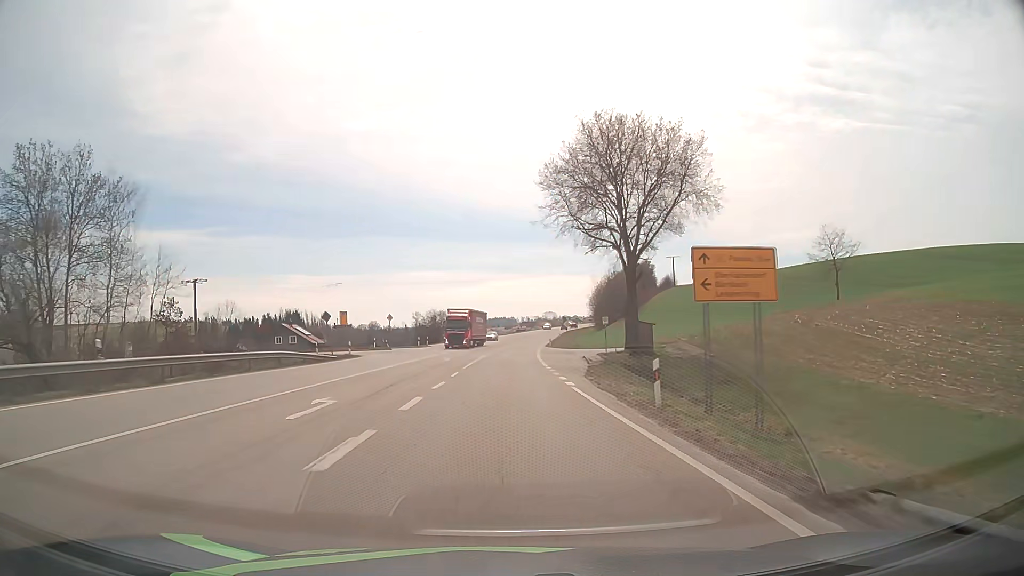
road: primary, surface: asphalt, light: Day
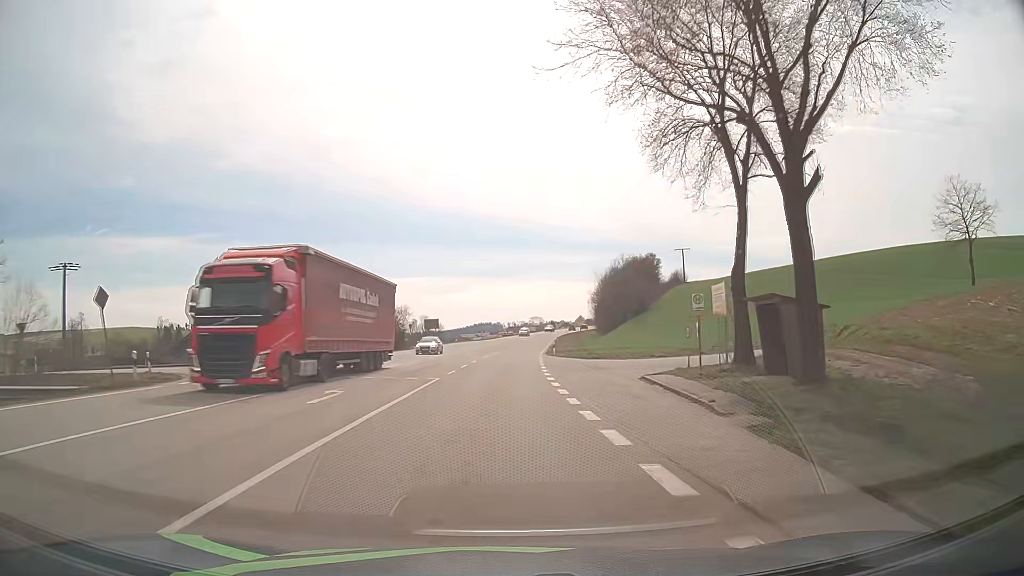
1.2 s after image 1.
(+0.2, +26.7) m; +1°
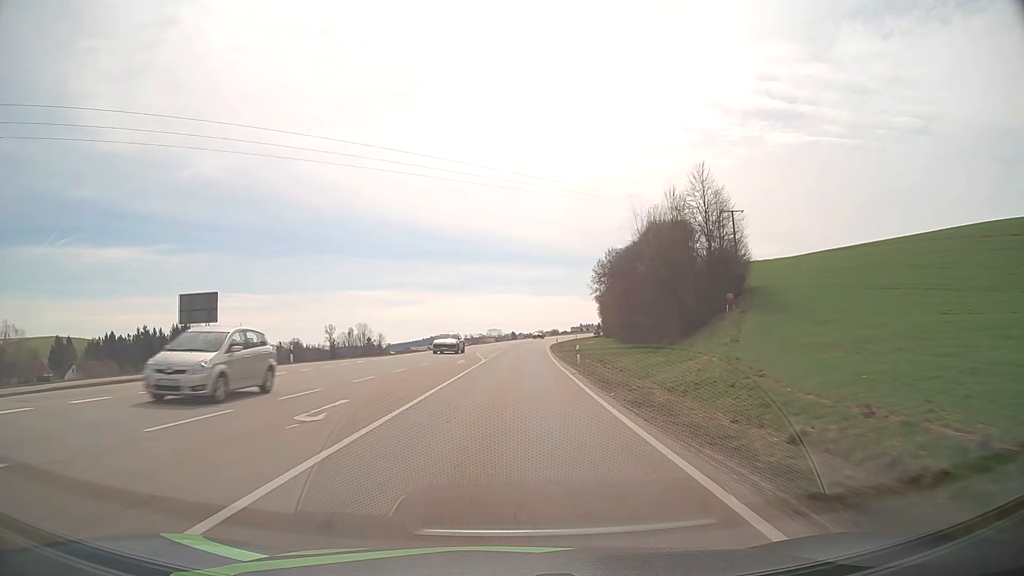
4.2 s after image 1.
(+1.5, +66.4) m; +3°
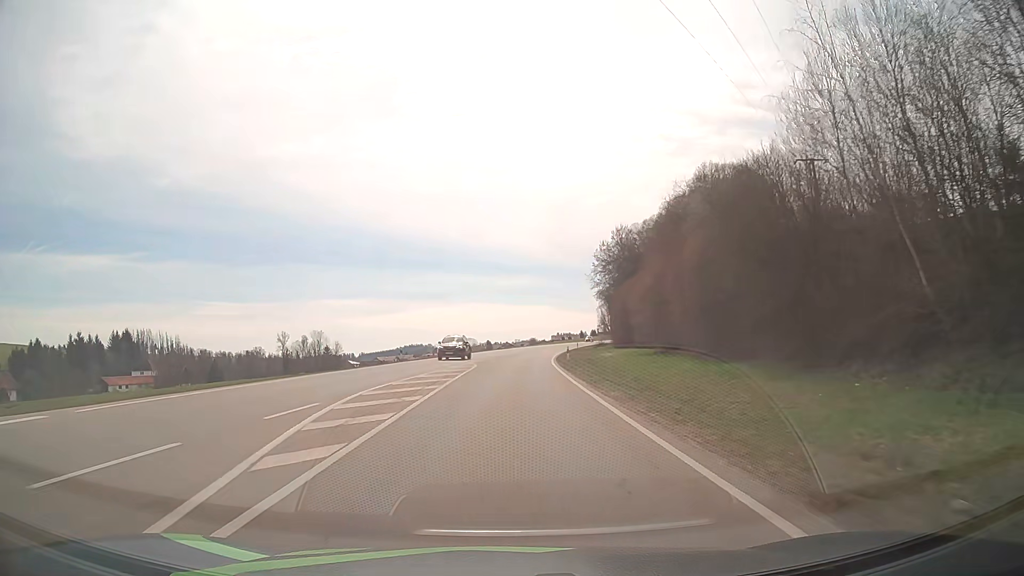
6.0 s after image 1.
(+0.7, +39.5) m; +2°
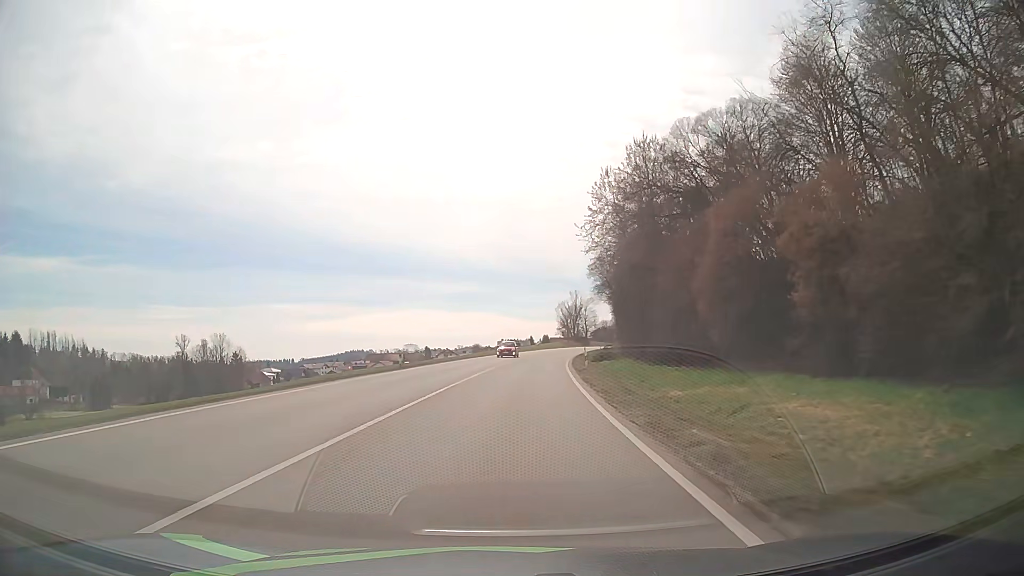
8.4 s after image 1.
(+1.8, +51.8) m; +5°
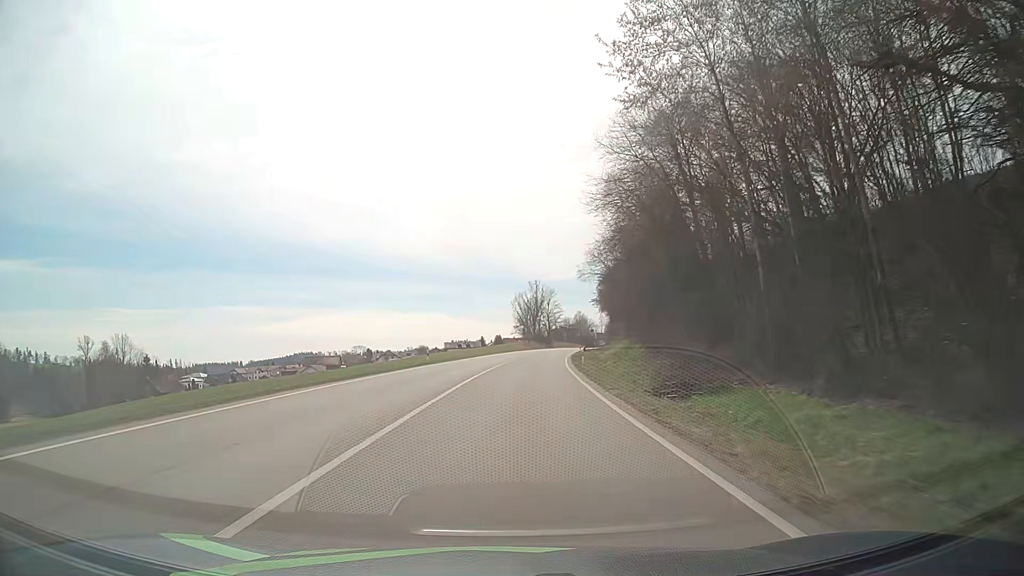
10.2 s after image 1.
(+1.4, +38.5) m; +4°
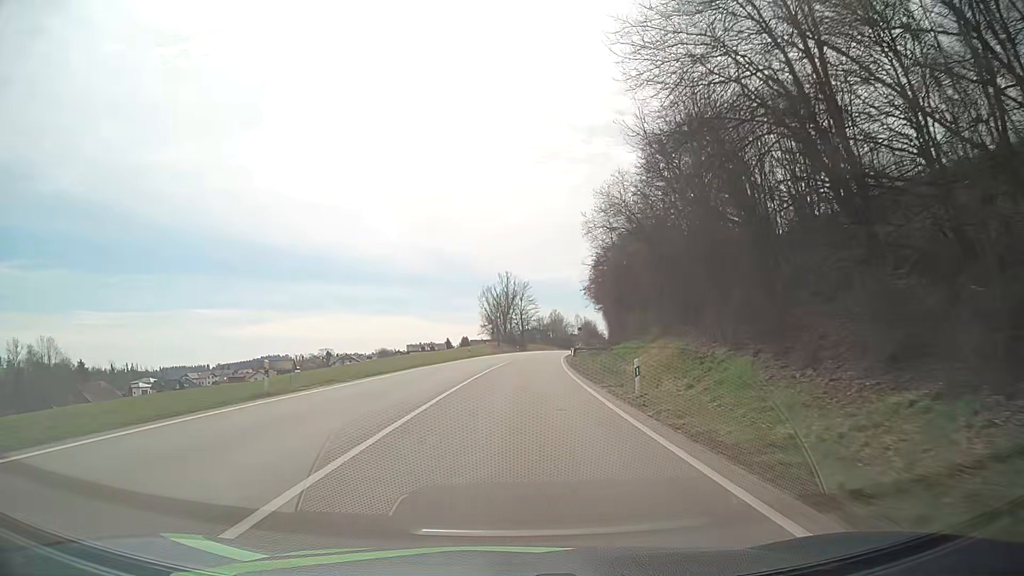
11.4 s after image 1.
(+0.7, +25.9) m; +3°
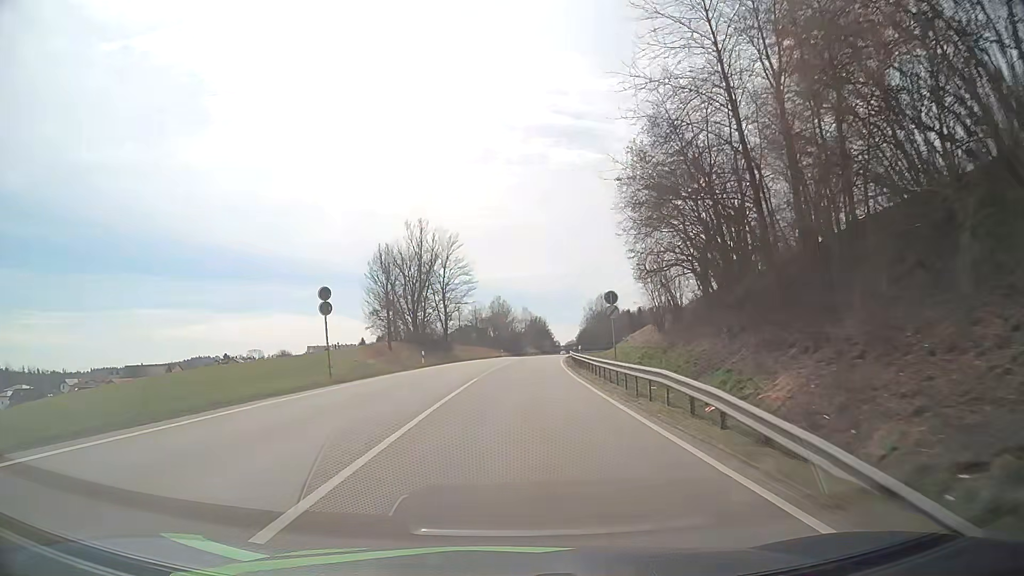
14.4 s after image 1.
(+3.0, +66.0) m; +5°
(0, +10) (0, +20) (+1, +30) (+1, +40) (+2, +50) (+3, +60) (+4, +70) (+5, +80) (+6, +90) (+7, +100) m
